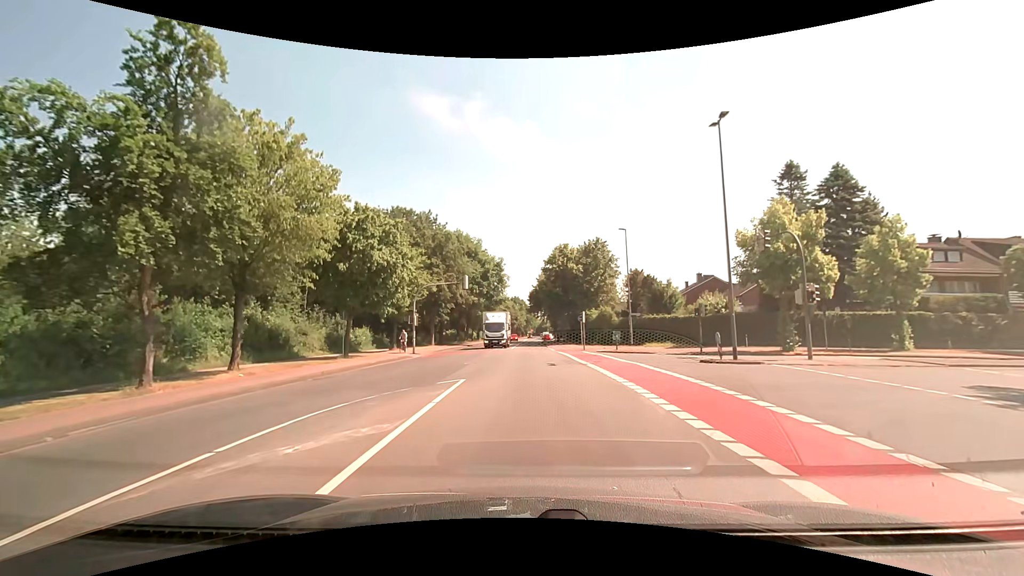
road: tertiary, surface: asphalt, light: Day
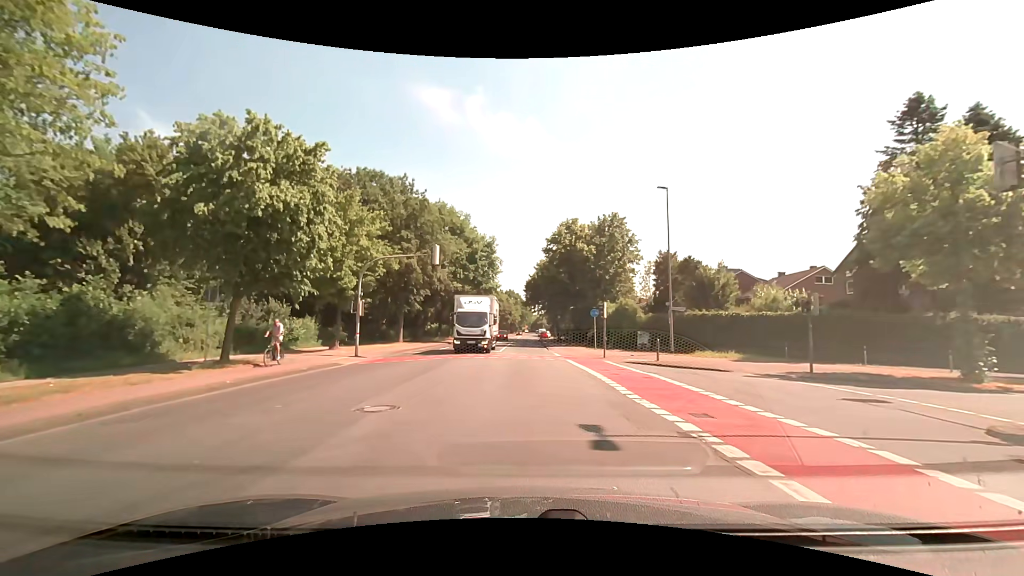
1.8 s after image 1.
(+0.1, +13.5) m; +1°
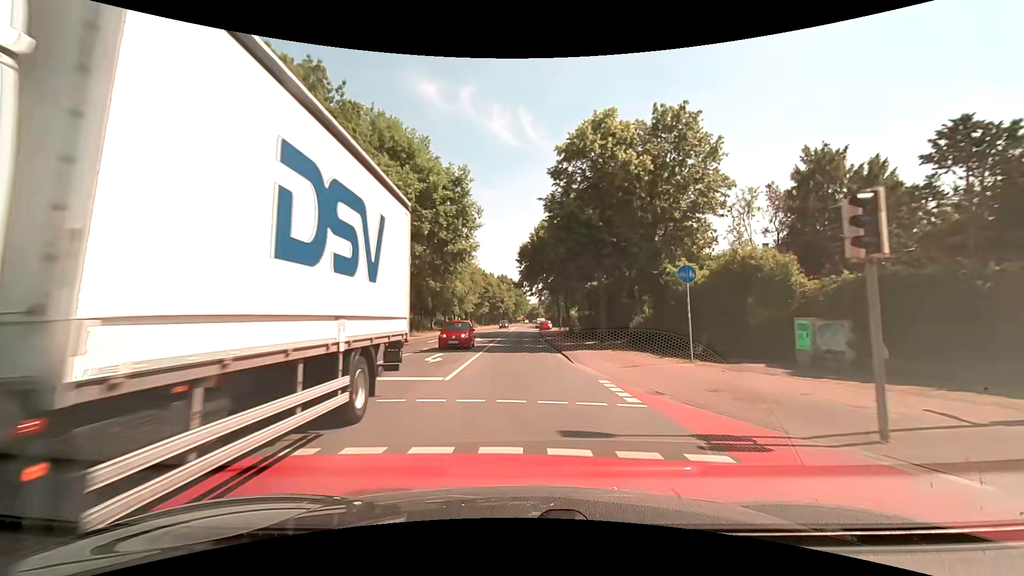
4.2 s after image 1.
(+0.2, +23.1) m; +1°
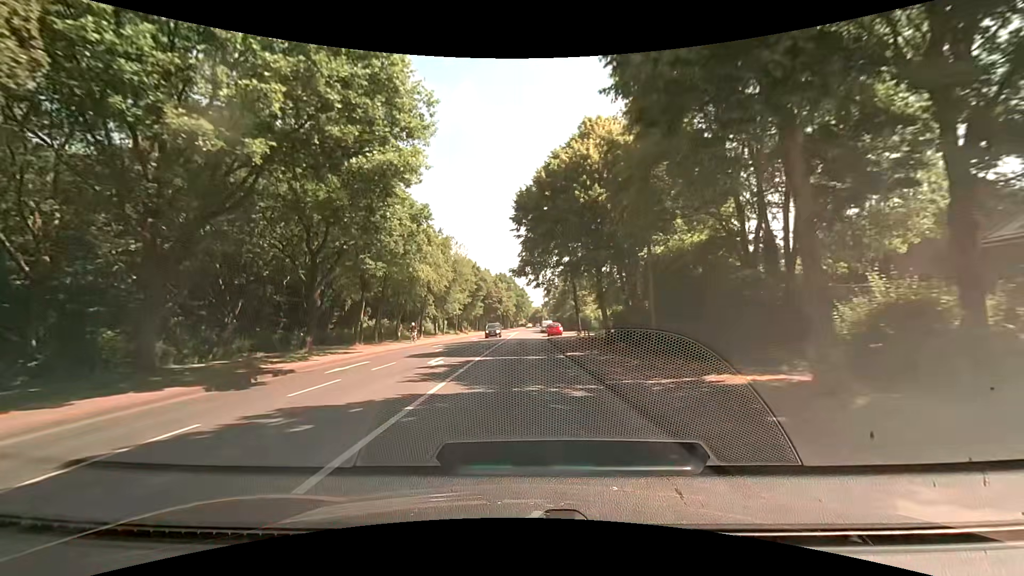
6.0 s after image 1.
(0.0, +19.7) m; 0°
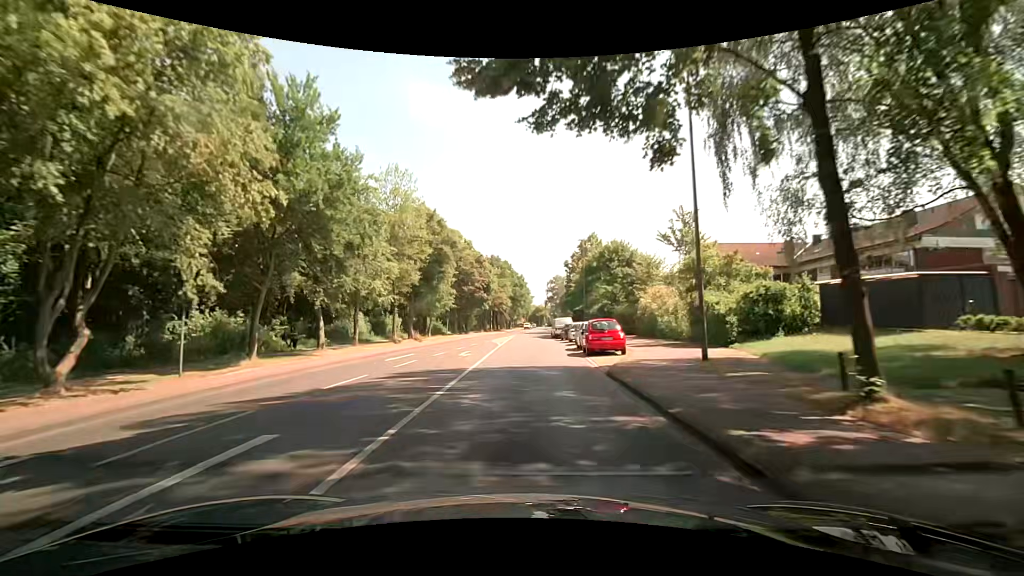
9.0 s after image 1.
(-0.2, +35.8) m; 0°
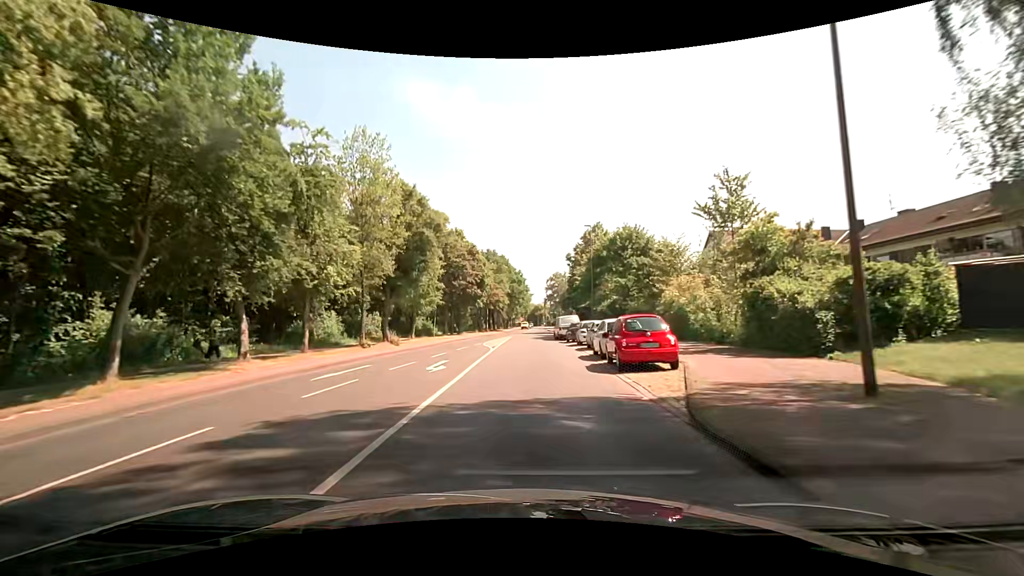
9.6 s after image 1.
(0.0, +7.4) m; 0°
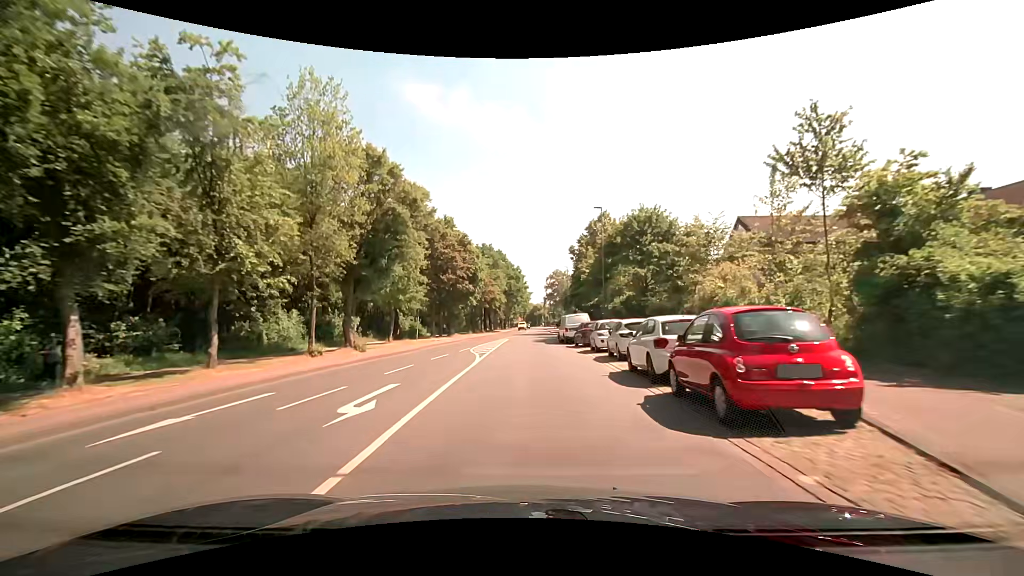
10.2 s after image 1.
(0.0, +7.4) m; 0°
(0, +10) (0, +20) (0, +30) (+1, +40) (+1, +50) (+2, +60) (+2, +70) (+3, +80) (+3, +90) (+3, +100) m
